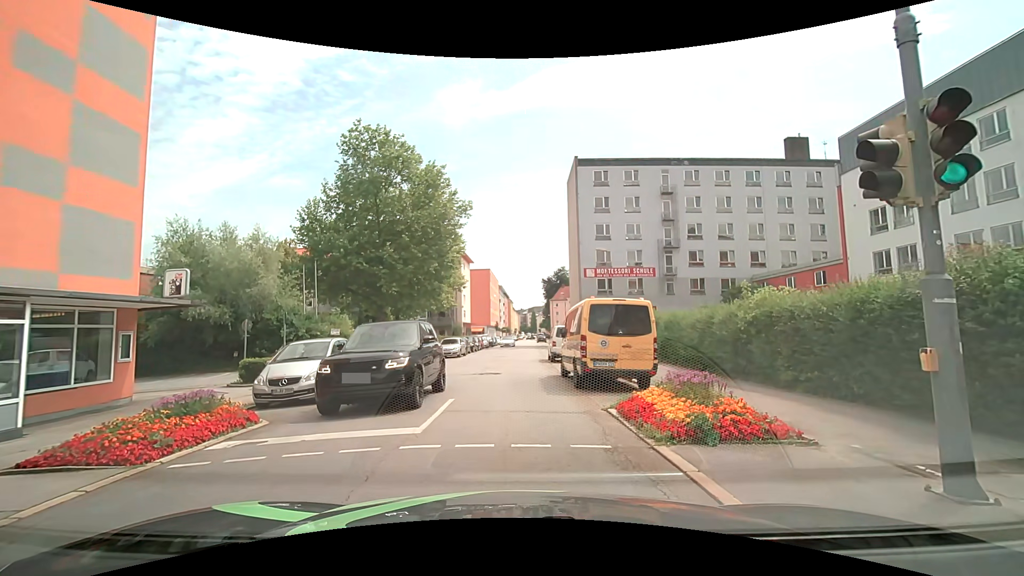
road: tertiary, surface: asphalt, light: Day
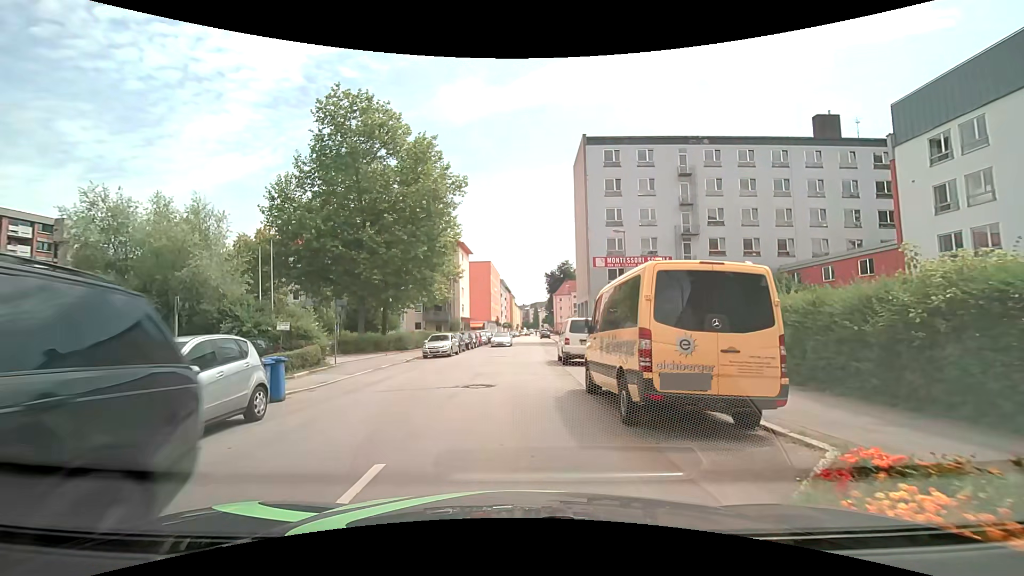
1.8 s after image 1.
(0.0, +6.3) m; 0°
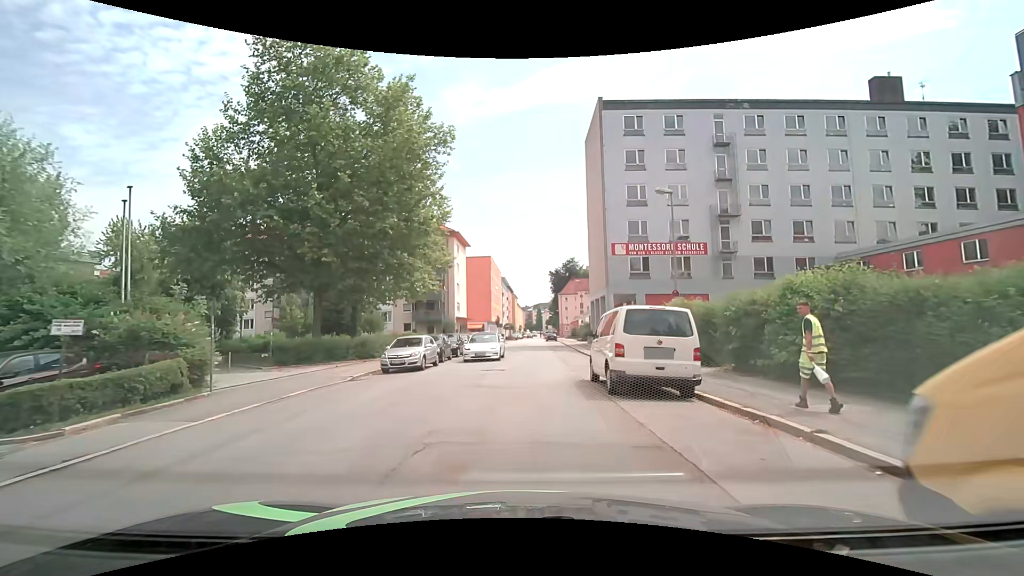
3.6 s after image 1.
(-0.2, +10.0) m; 0°
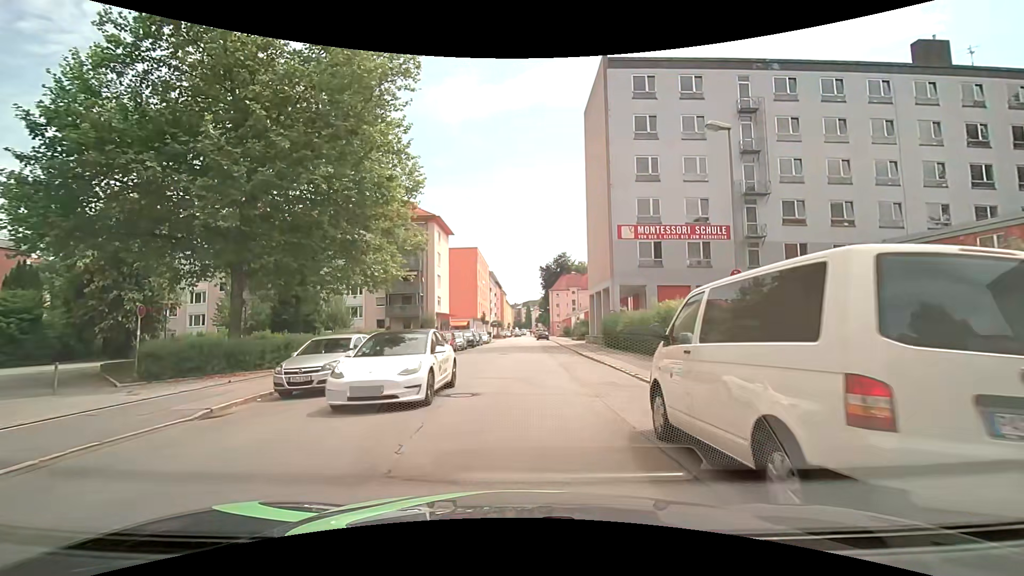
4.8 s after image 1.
(0.0, +7.9) m; +1°
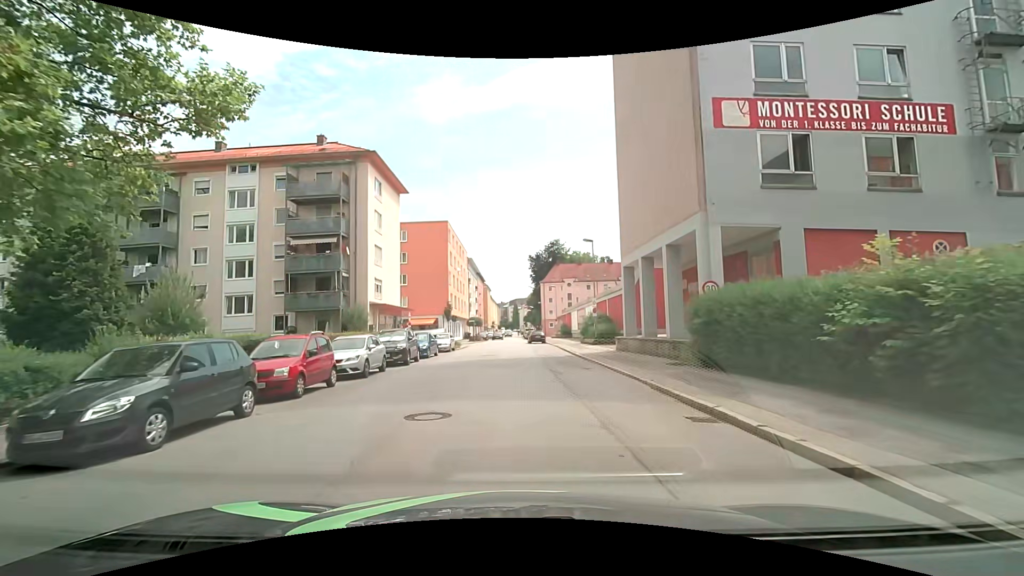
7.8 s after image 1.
(+0.3, +22.4) m; +1°
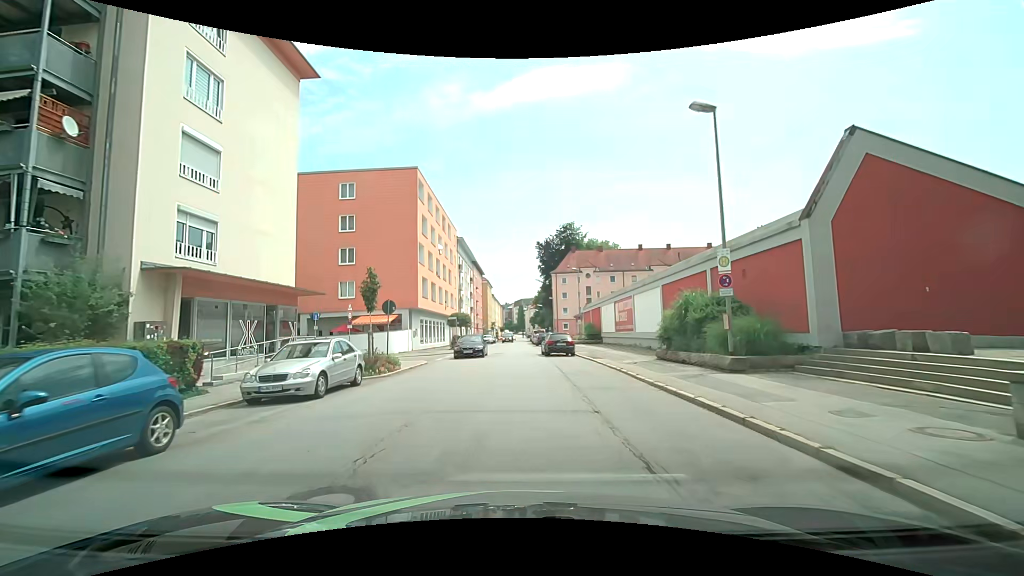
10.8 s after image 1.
(-0.1, +23.9) m; 0°
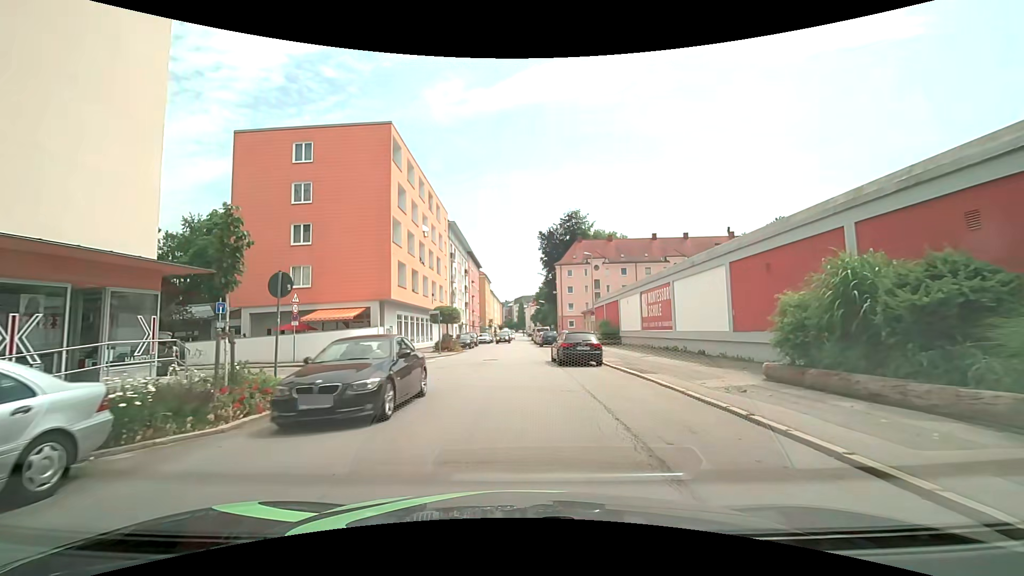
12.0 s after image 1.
(-0.1, +9.6) m; -1°
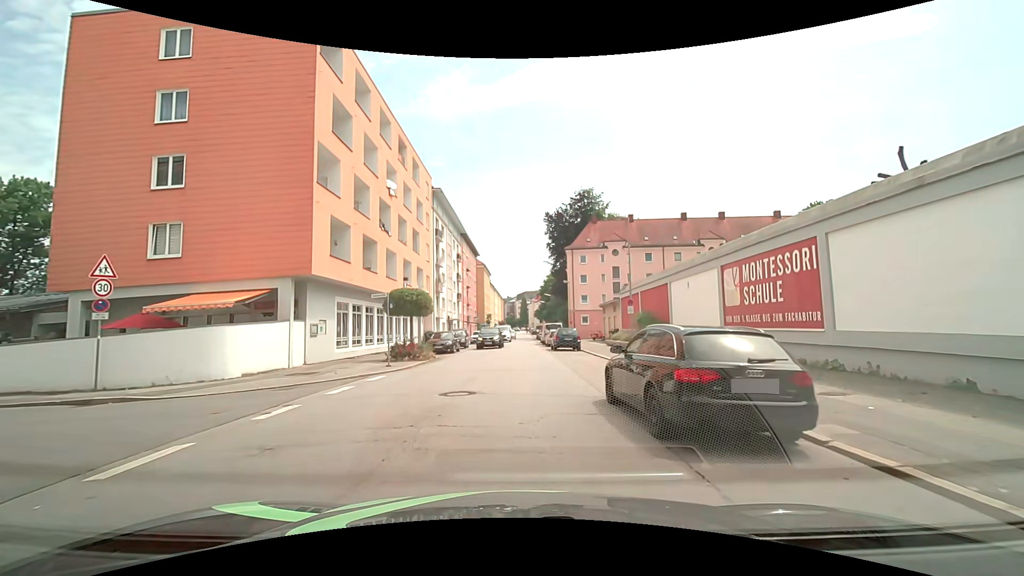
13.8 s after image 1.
(+0.1, +13.9) m; +1°
(0, +10) (0, +20) (0, +30) (0, +40) (0, +50) (0, +60) (+1, +70) (+1, +80) (+1, +90) (+1, +100) m
